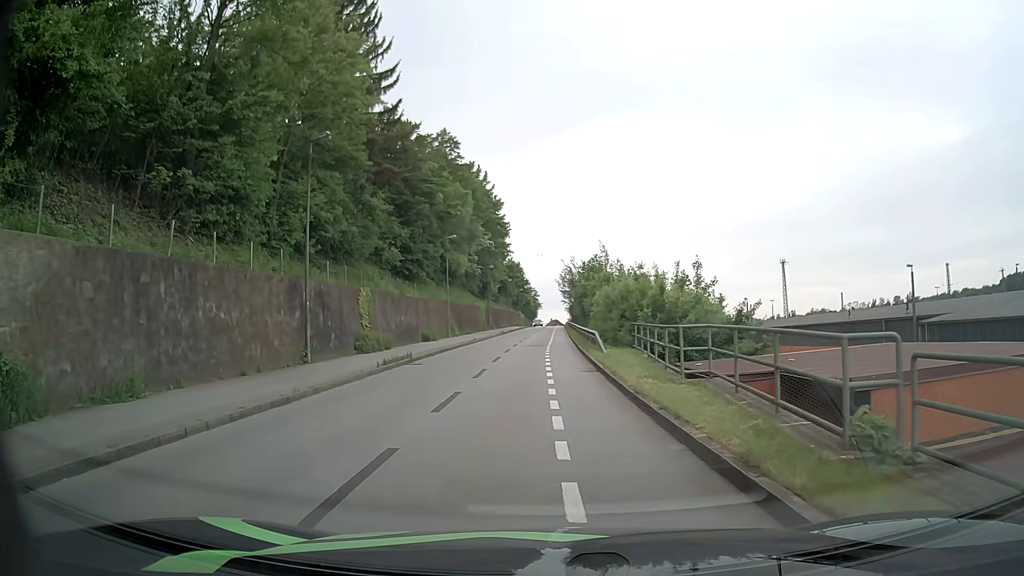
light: Day
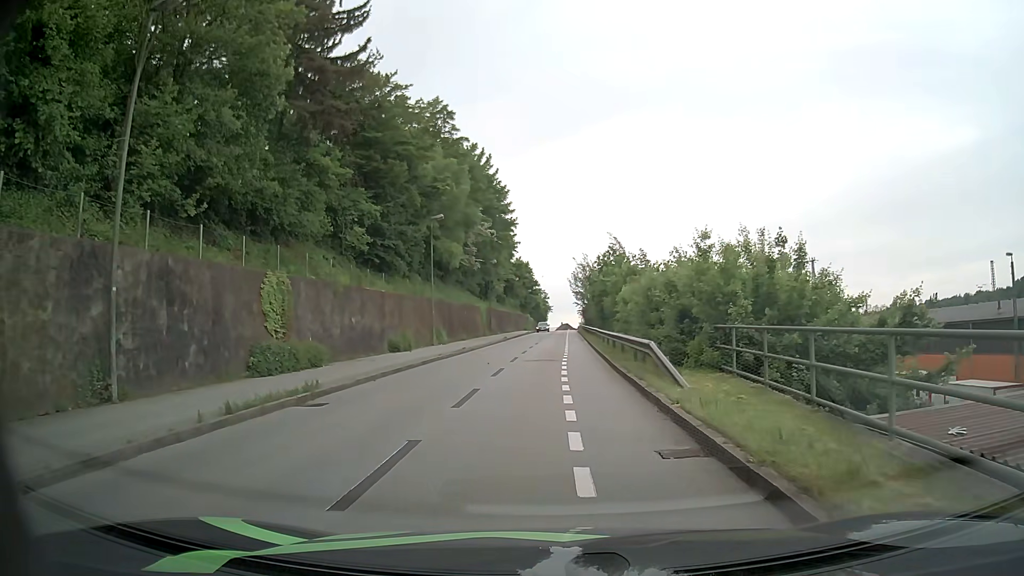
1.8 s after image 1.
(-0.3, +11.7) m; -2°
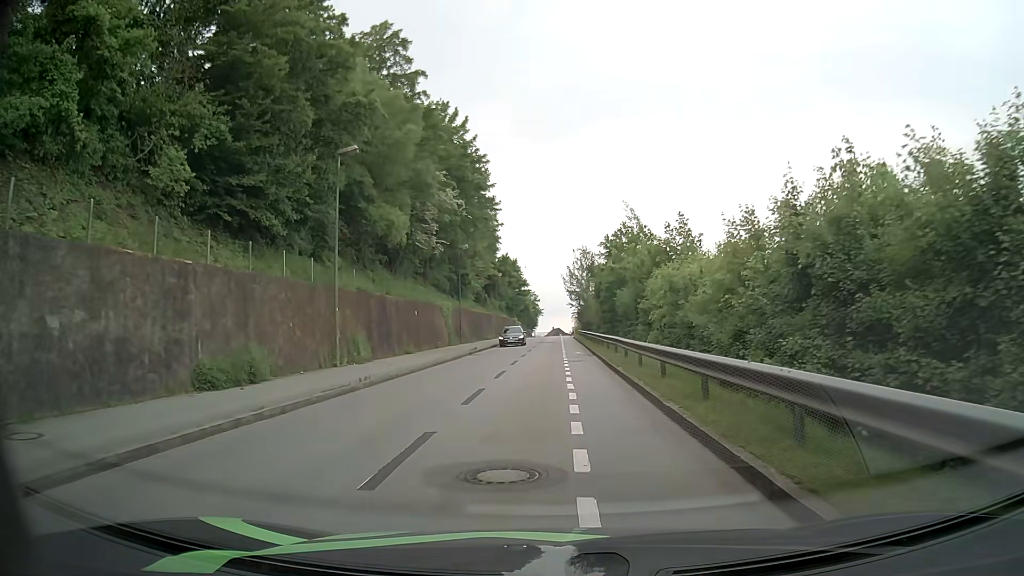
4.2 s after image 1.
(+0.1, +17.3) m; +2°
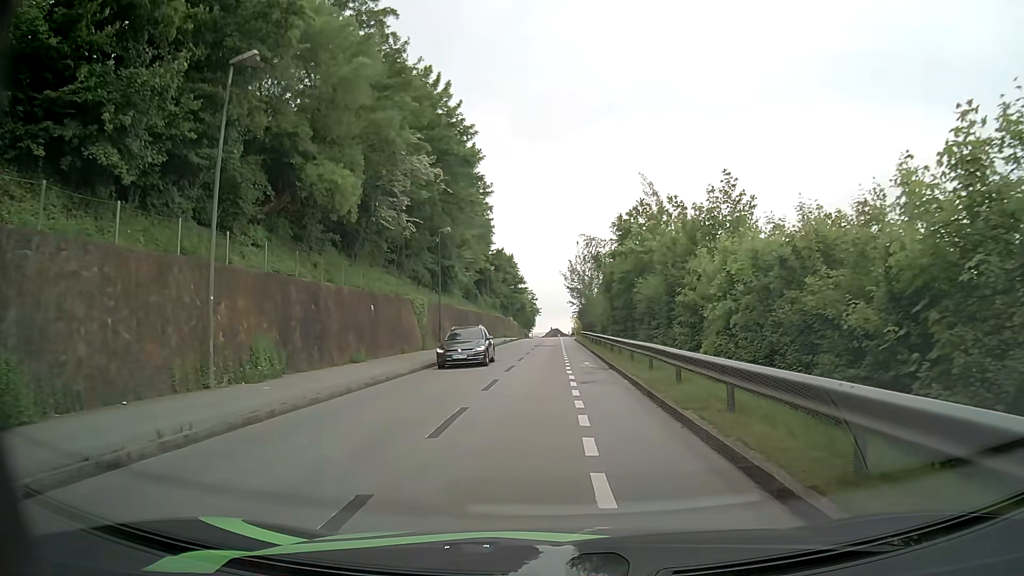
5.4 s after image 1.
(-0.2, +9.3) m; -1°
(0, +10) (0, +20) (0, +30) (0, +40) (0, +50) (+1, +60) (+1, +70) (+1, +80) (+1, +90) (+1, +100) m
